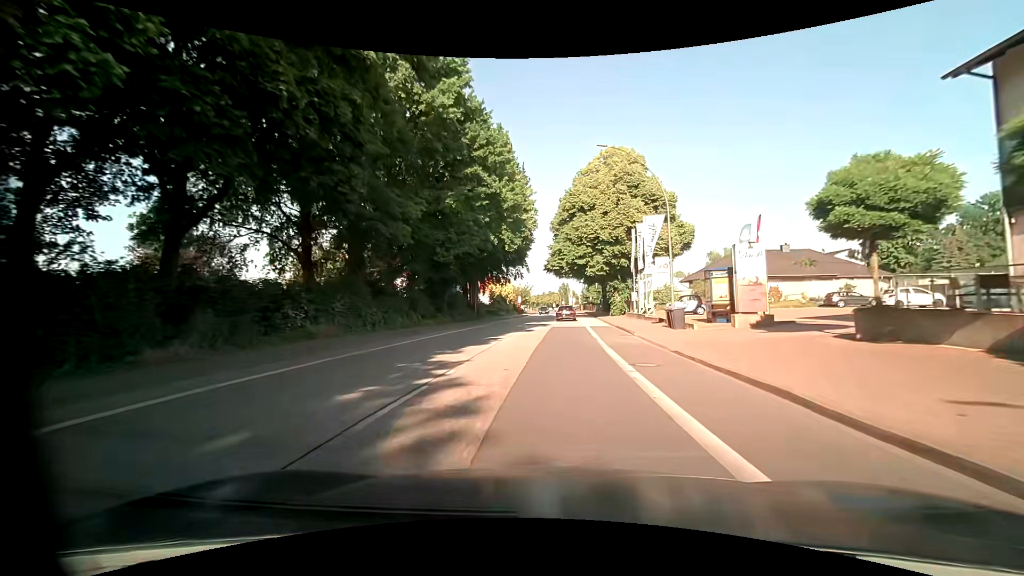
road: primary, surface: asphalt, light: Day
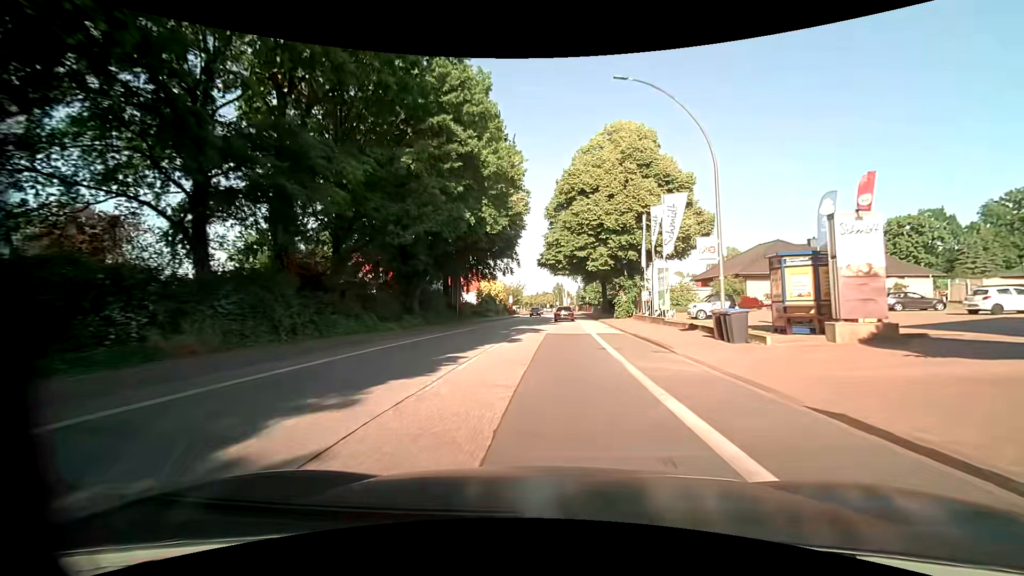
(+0.1, +8.1) m; 0°
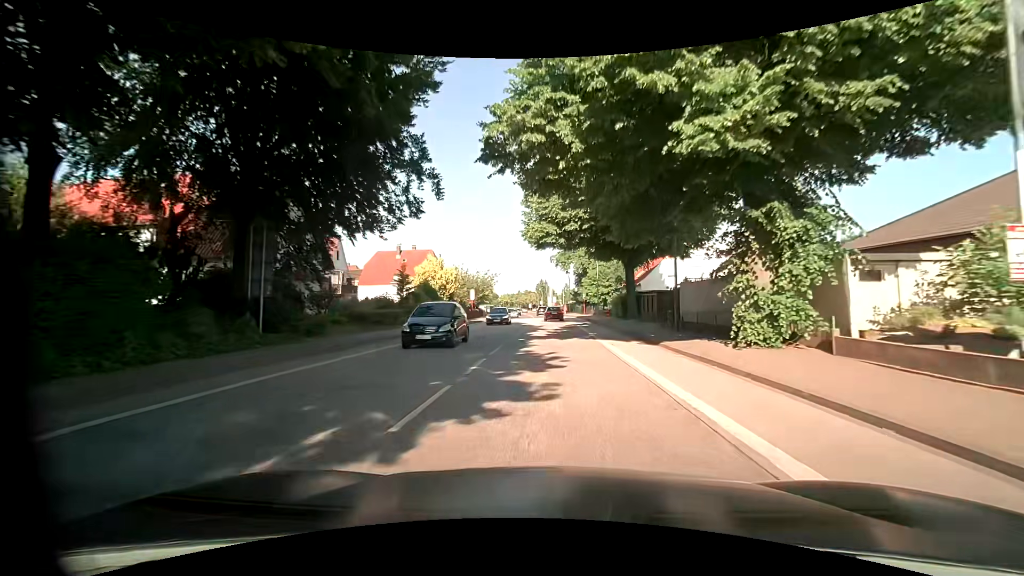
(+0.9, +32.3) m; +3°
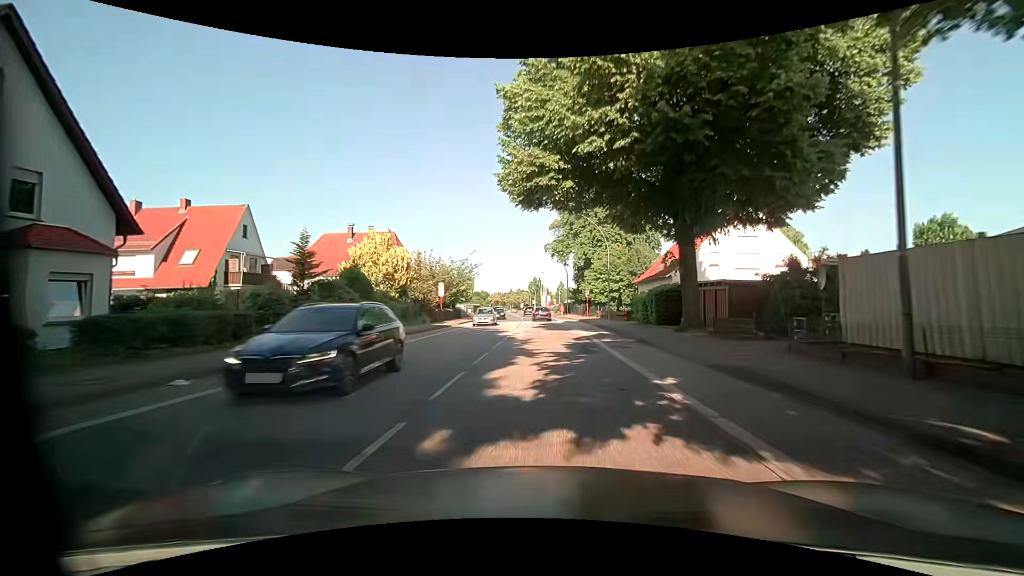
(-0.1, +16.1) m; 0°
(0, +10) (0, +20) (0, +30) (0, +40) (0, +50) (-1, +60) (-1, +70) (-2, +80) (-3, +90) (-3, +100) m
